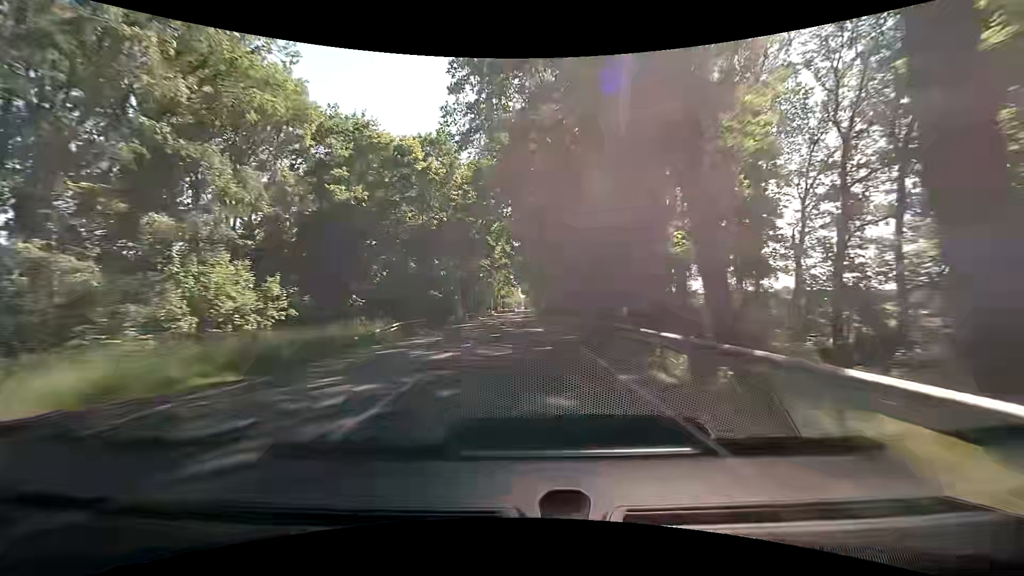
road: primary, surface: asphalt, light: Day
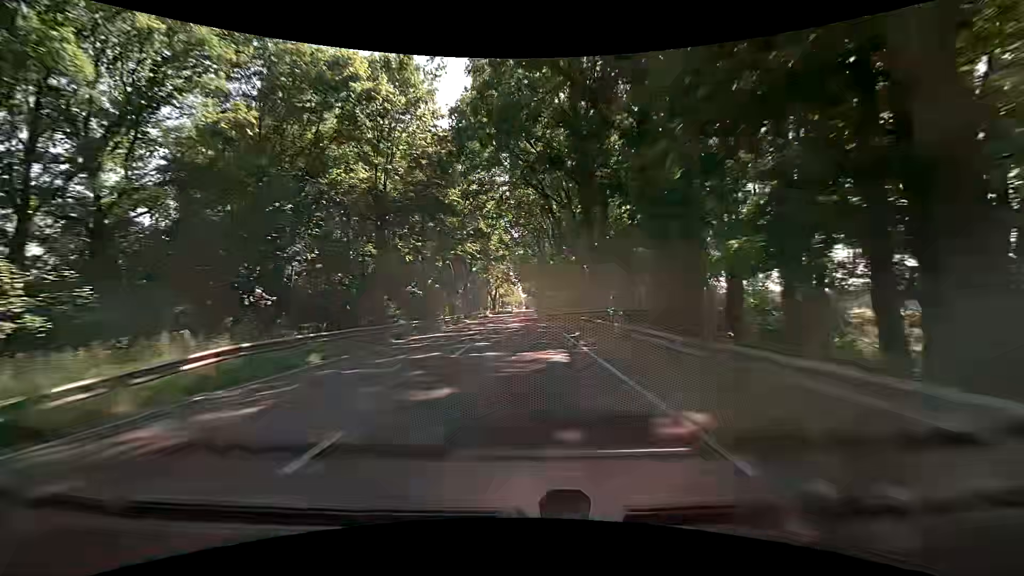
(+0.1, +15.8) m; +1°
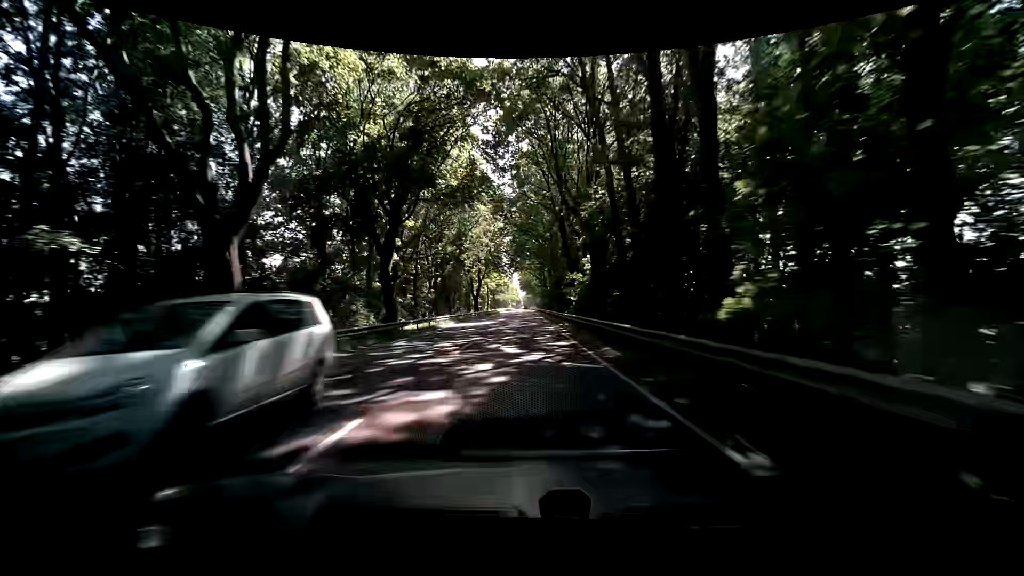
(-0.4, +47.3) m; 0°
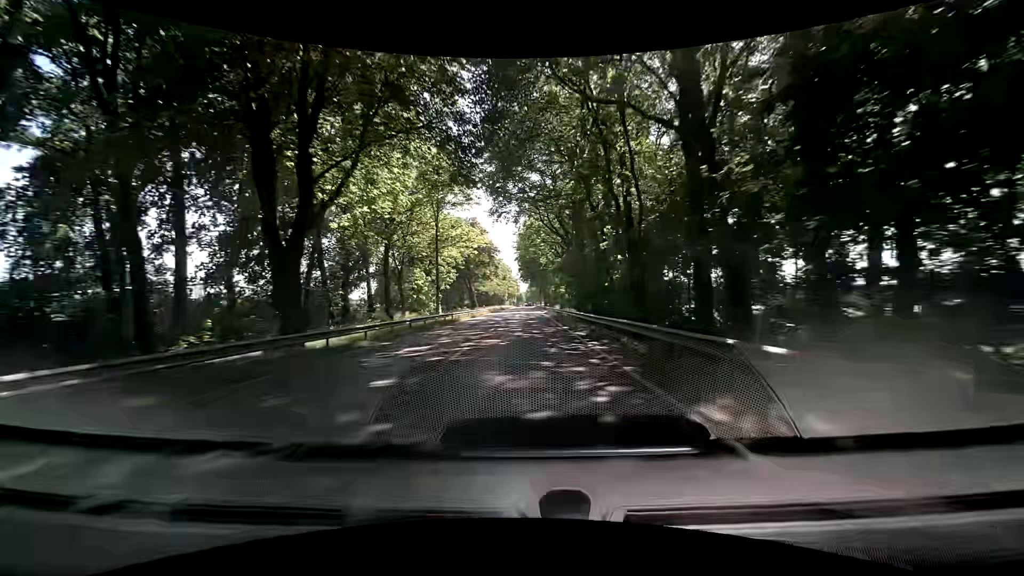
(-0.3, +74.9) m; 0°
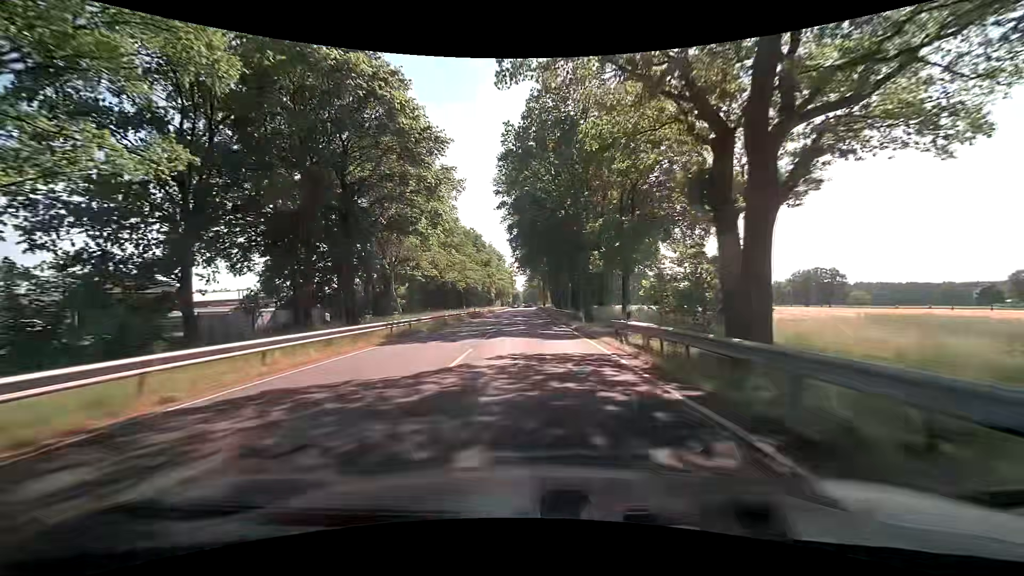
(-0.5, +59.8) m; -2°
